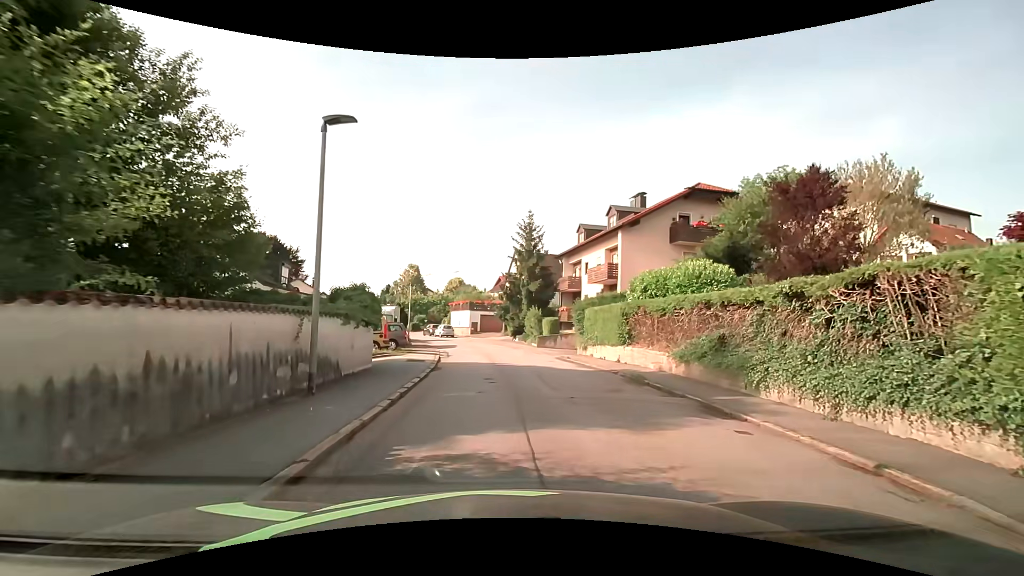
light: Day
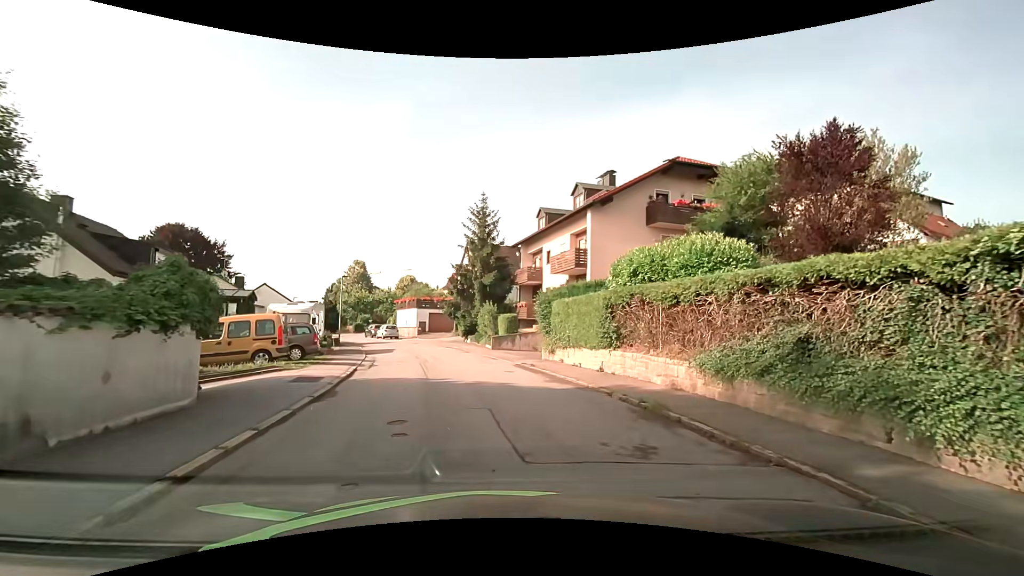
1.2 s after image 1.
(+0.3, +5.9) m; +5°
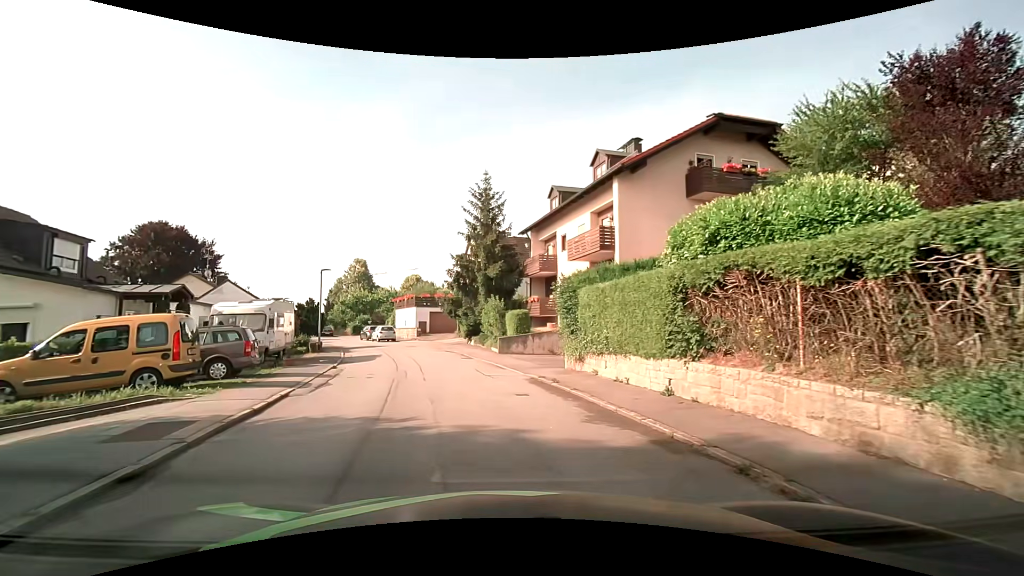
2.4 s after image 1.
(+0.1, +5.7) m; -2°
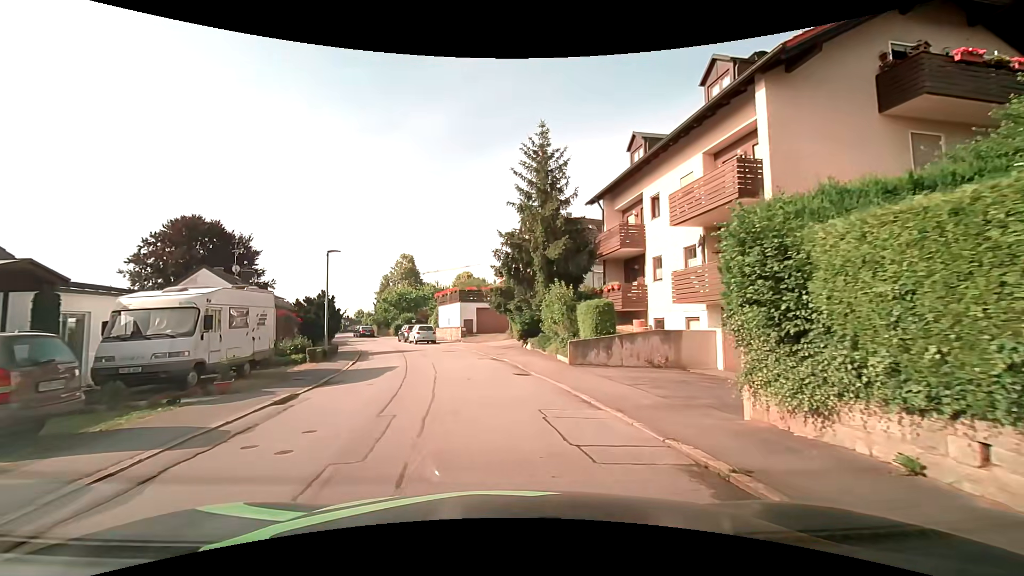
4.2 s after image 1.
(-0.4, +8.8) m; -5°
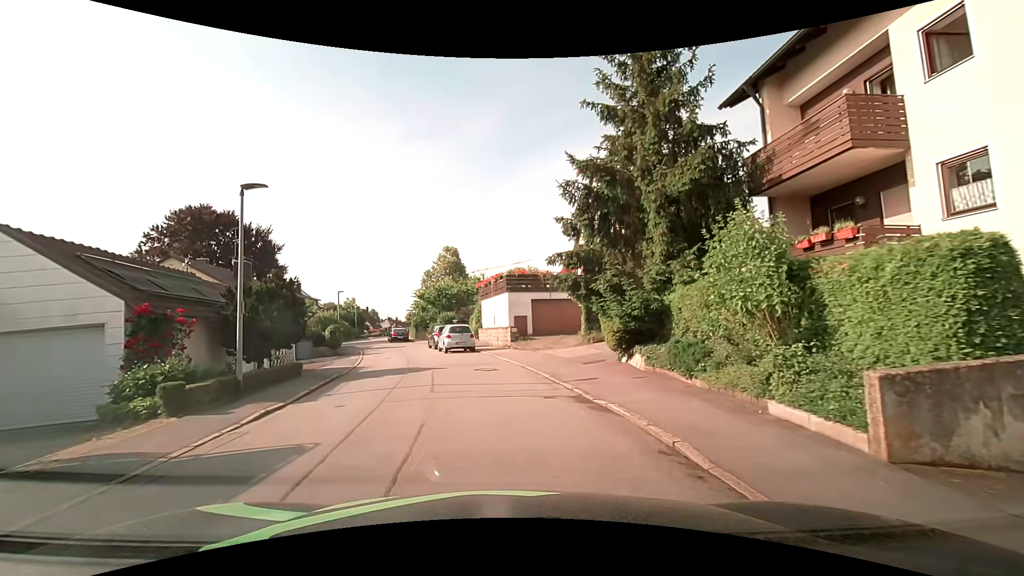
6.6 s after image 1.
(-0.8, +12.3) m; -6°
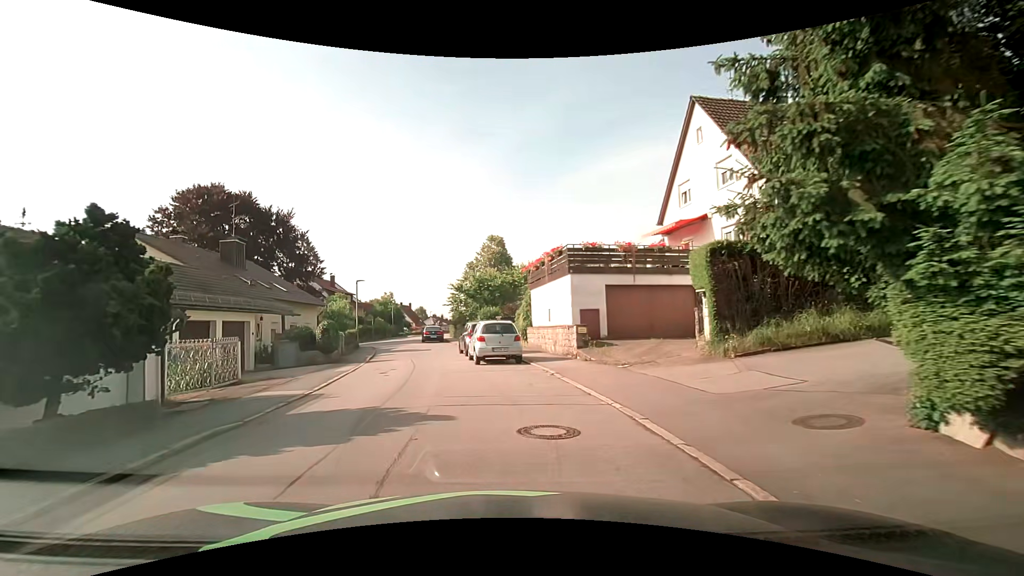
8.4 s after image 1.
(-0.4, +9.5) m; -6°
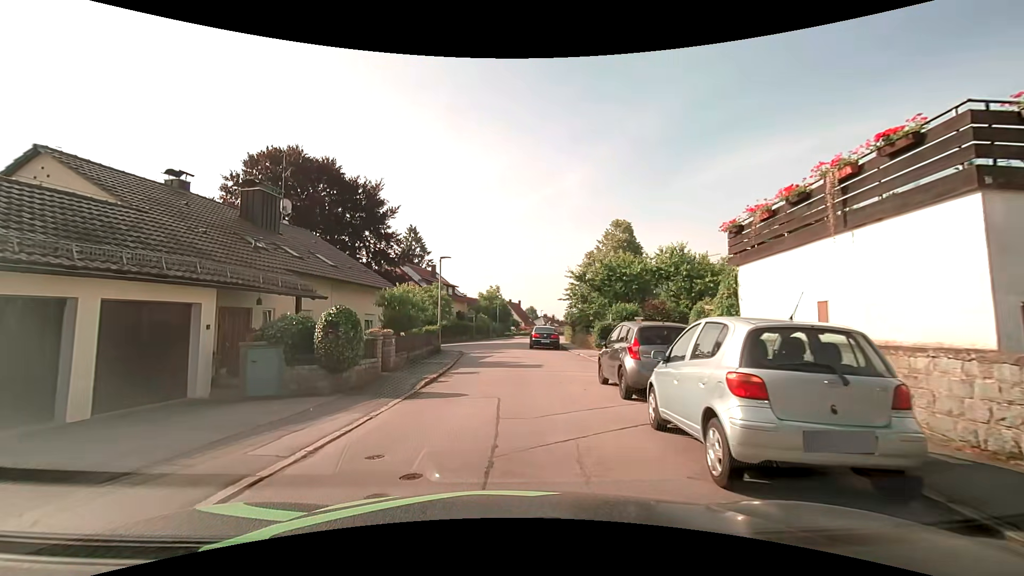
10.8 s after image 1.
(-1.4, +12.6) m; -12°
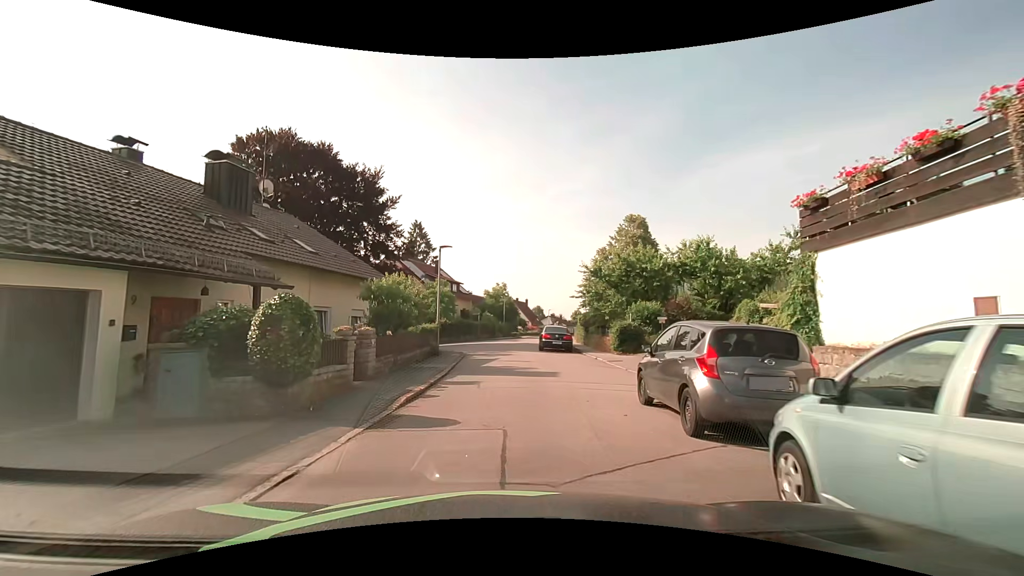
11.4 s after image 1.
(0.0, +3.2) m; -2°
(0, +10) (0, +20) (+1, +30) (+1, +40) (+3, +50) (+5, +59) (+8, +69) (+10, +79) (+13, +88) (+16, +98) m
